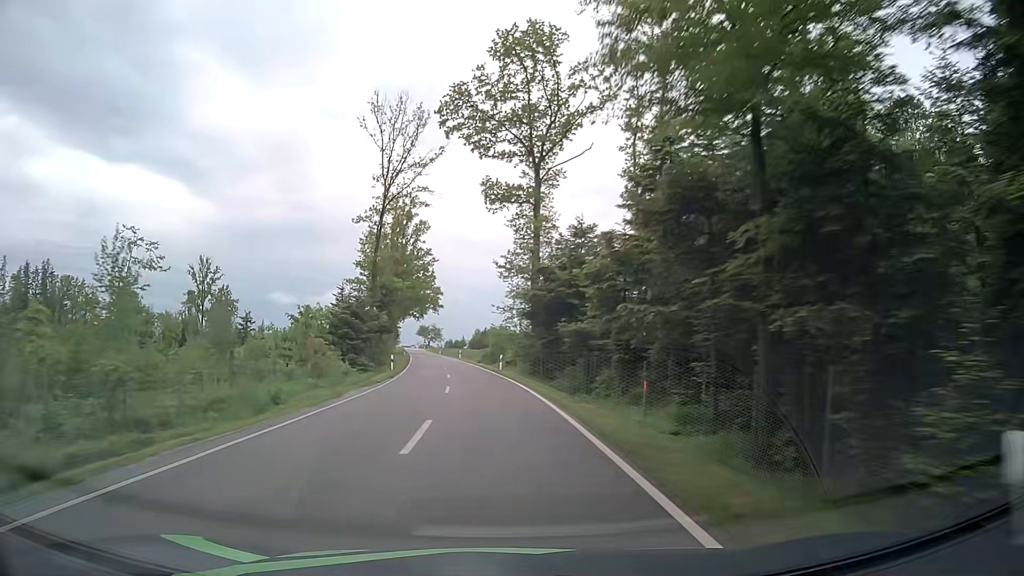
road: tertiary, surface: asphalt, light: Day
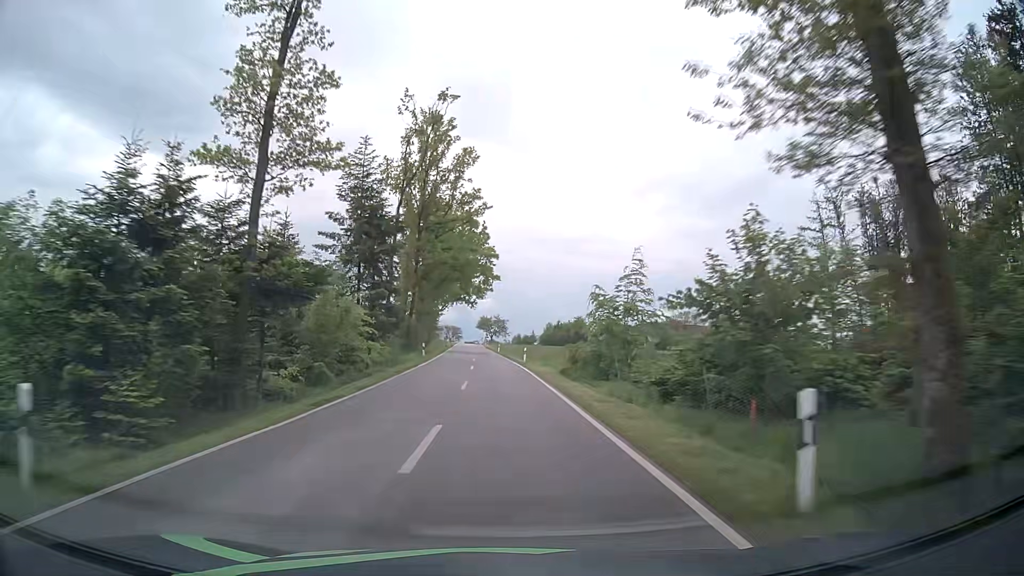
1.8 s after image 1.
(-2.0, +37.5) m; -5°
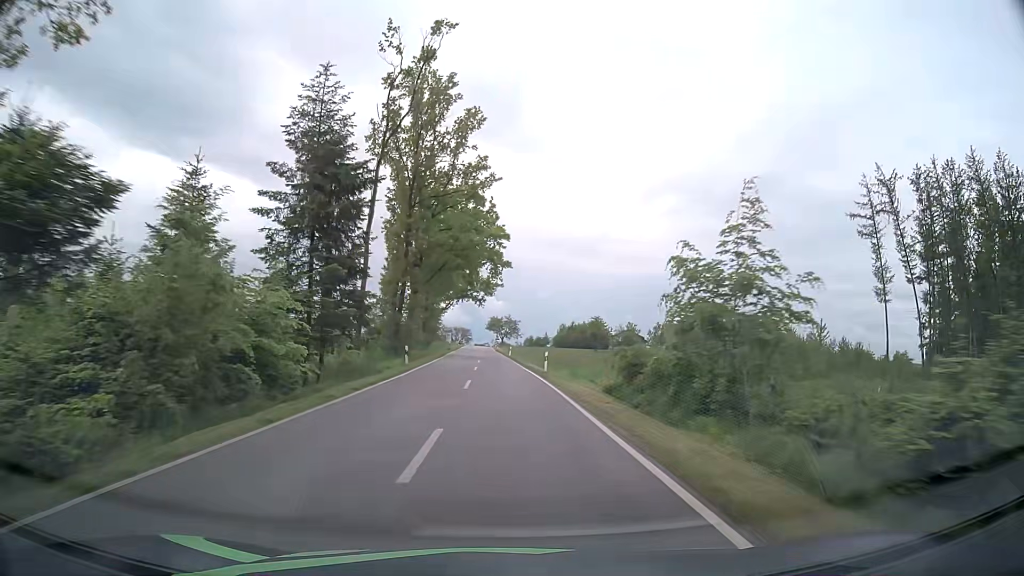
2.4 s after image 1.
(-0.2, +12.6) m; -1°
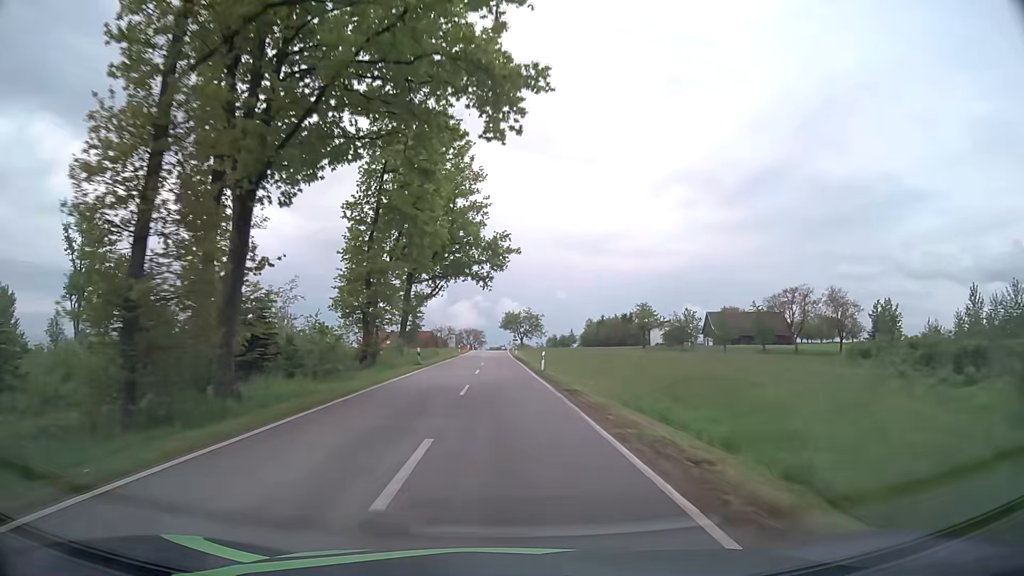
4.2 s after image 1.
(-0.5, +37.7) m; -1°
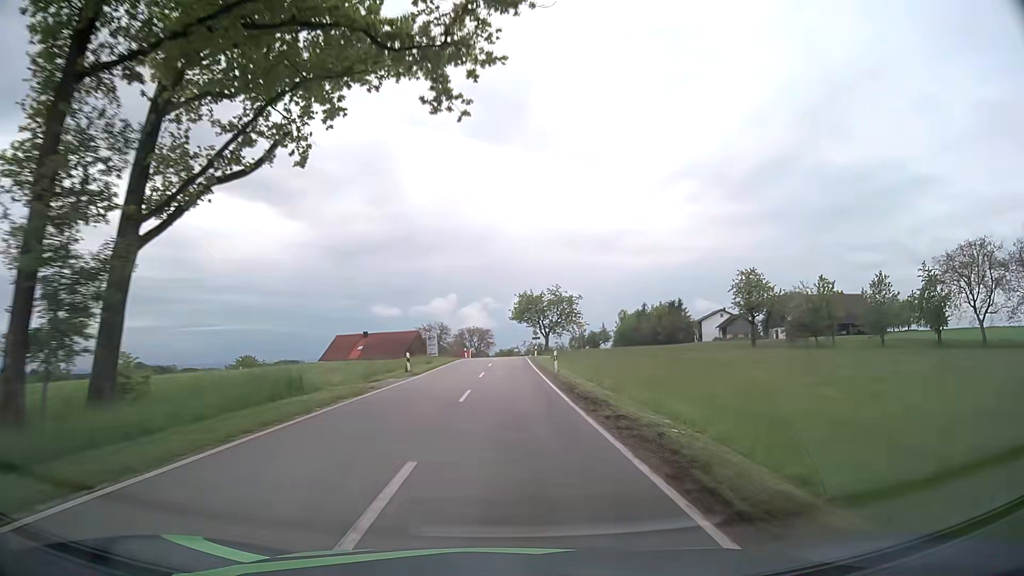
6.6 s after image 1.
(-1.1, +50.1) m; -2°
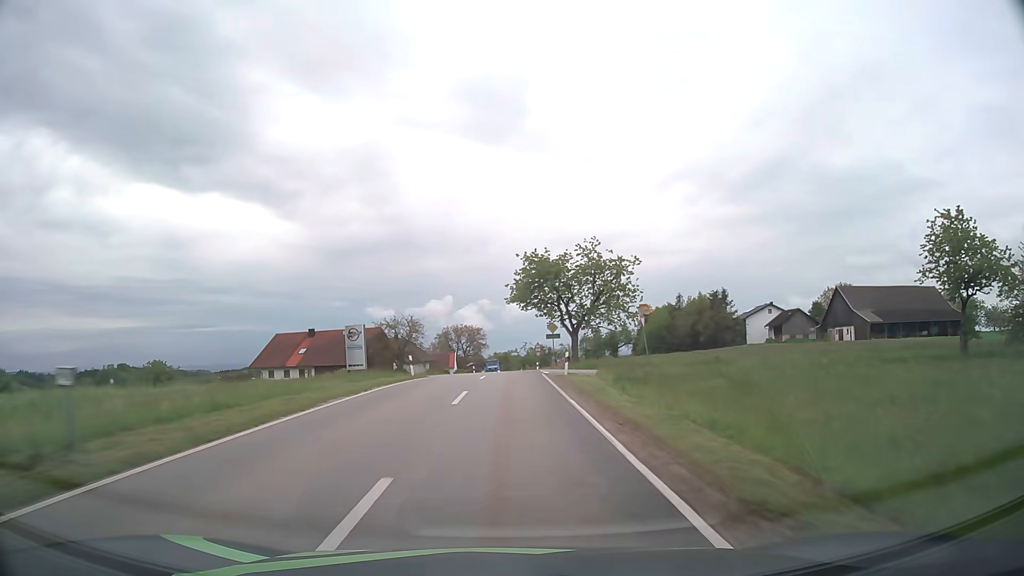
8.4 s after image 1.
(+0.1, +37.3) m; 0°
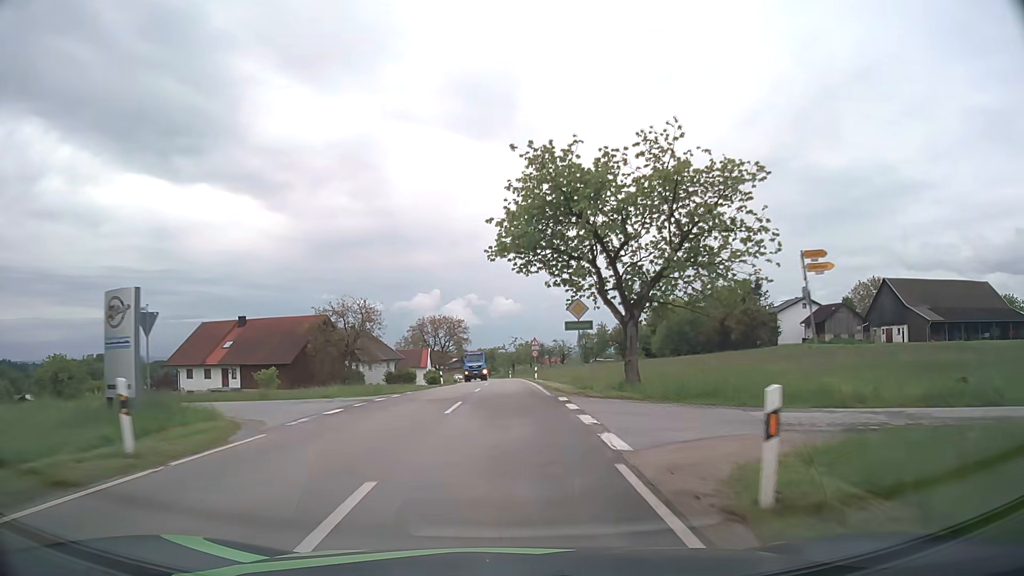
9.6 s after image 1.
(+0.2, +23.8) m; +1°
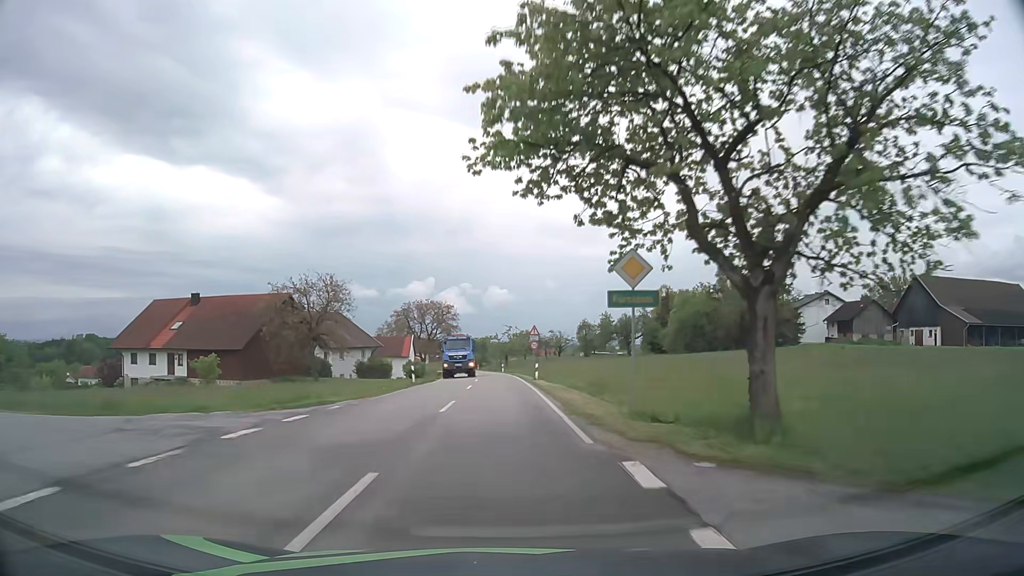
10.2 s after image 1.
(0.0, +11.6) m; +1°
(0, +10) (0, +20) (0, +30) (0, +40) (0, +50) (-1, +60) (-1, +70) (-2, +80) (-3, +90) (-4, +100) m
